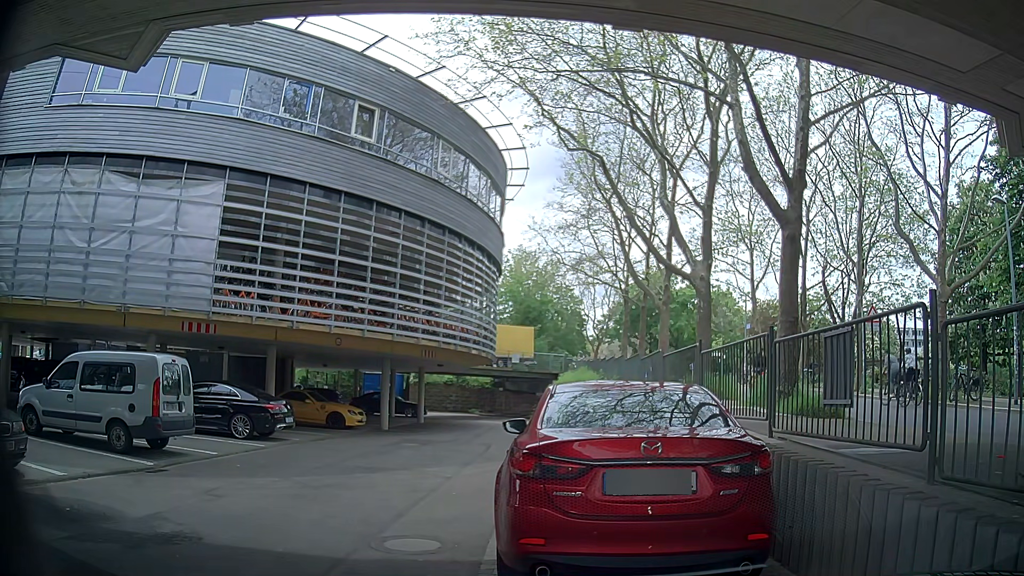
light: Day
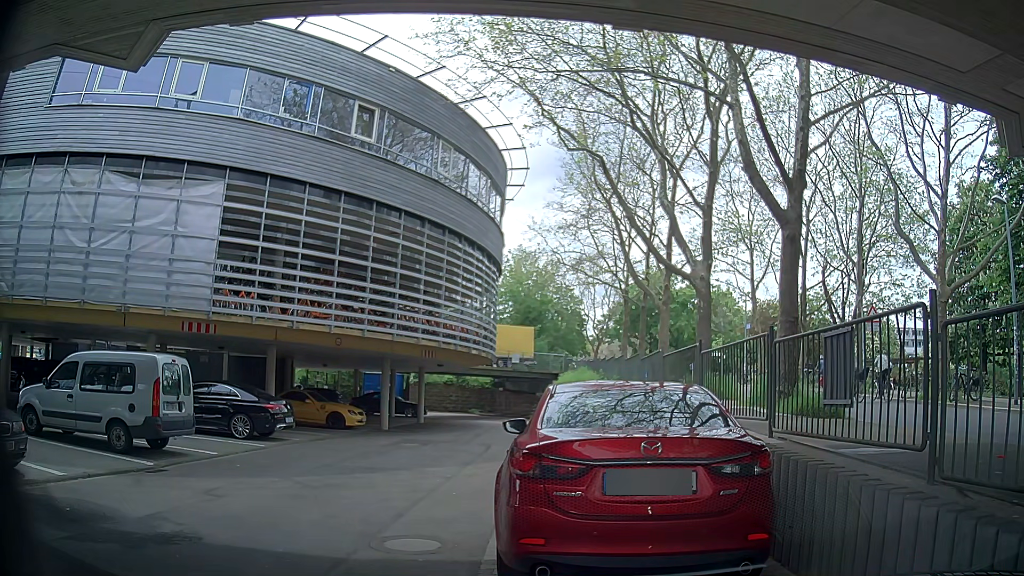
(0.0, 0.0) m; 0°
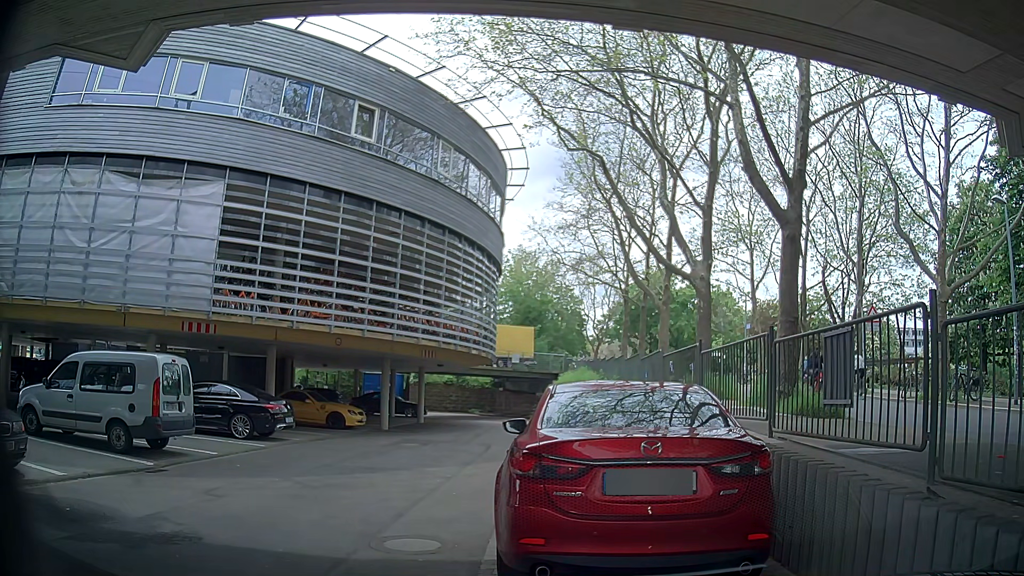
(0.0, 0.0) m; 0°
